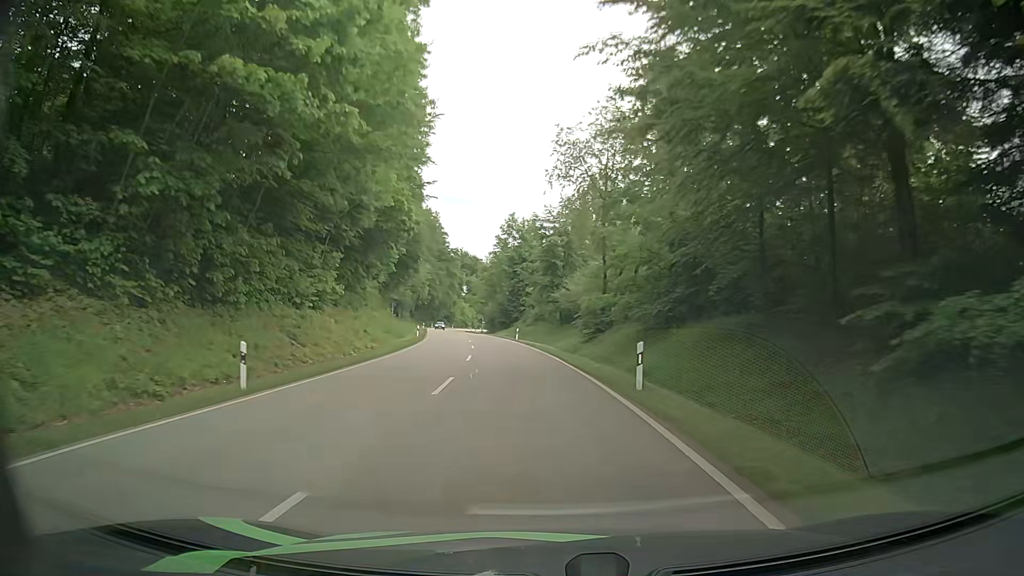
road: secondary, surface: asphalt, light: Day
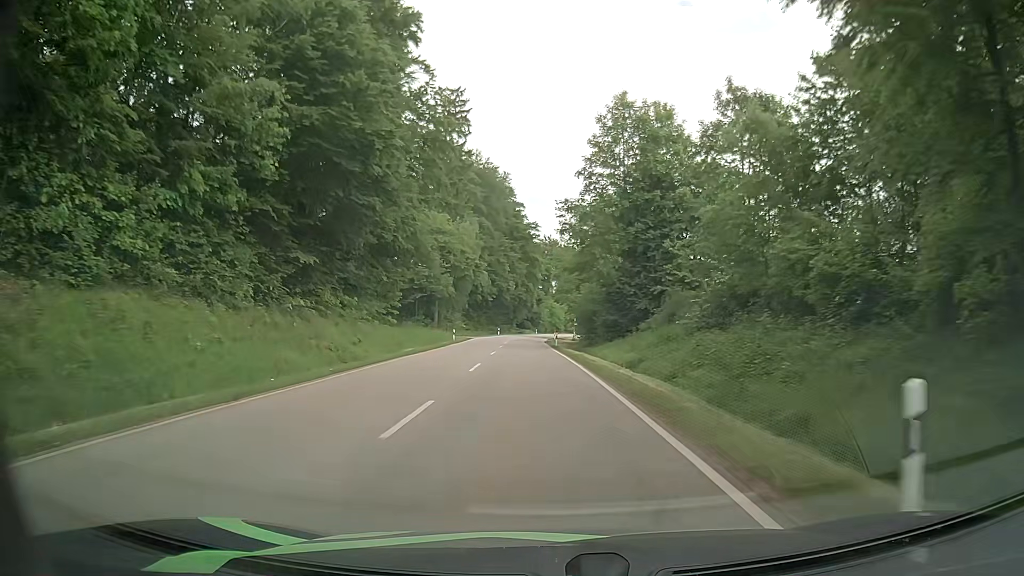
(-4.0, +52.7) m; -8°
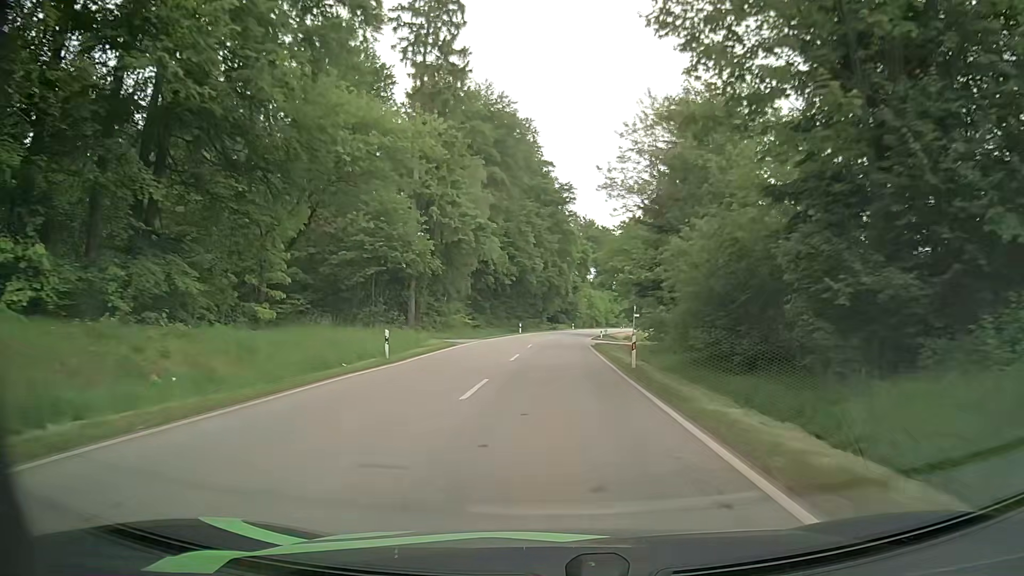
(-1.1, +31.8) m; -3°
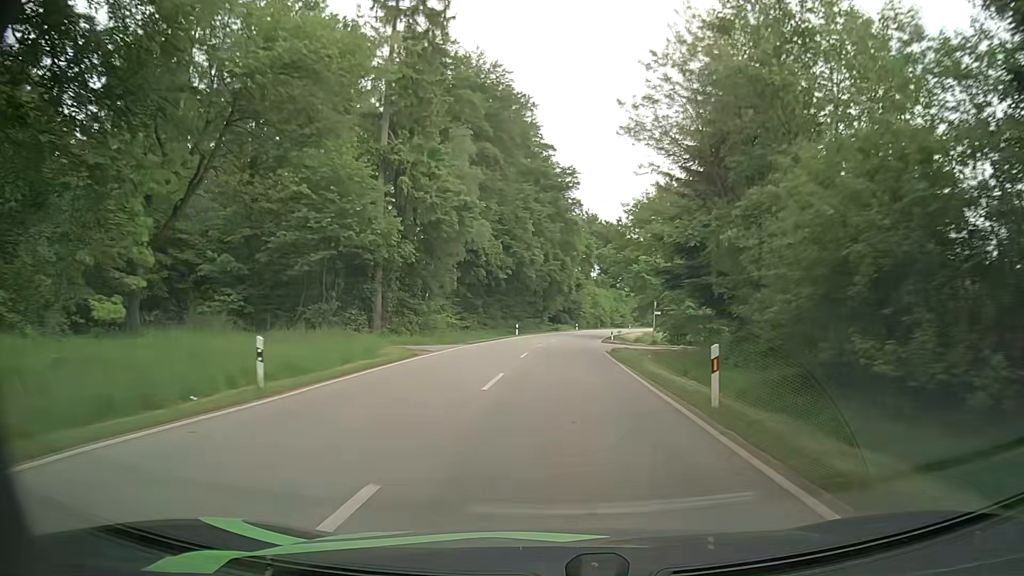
(0.0, +10.6) m; 0°
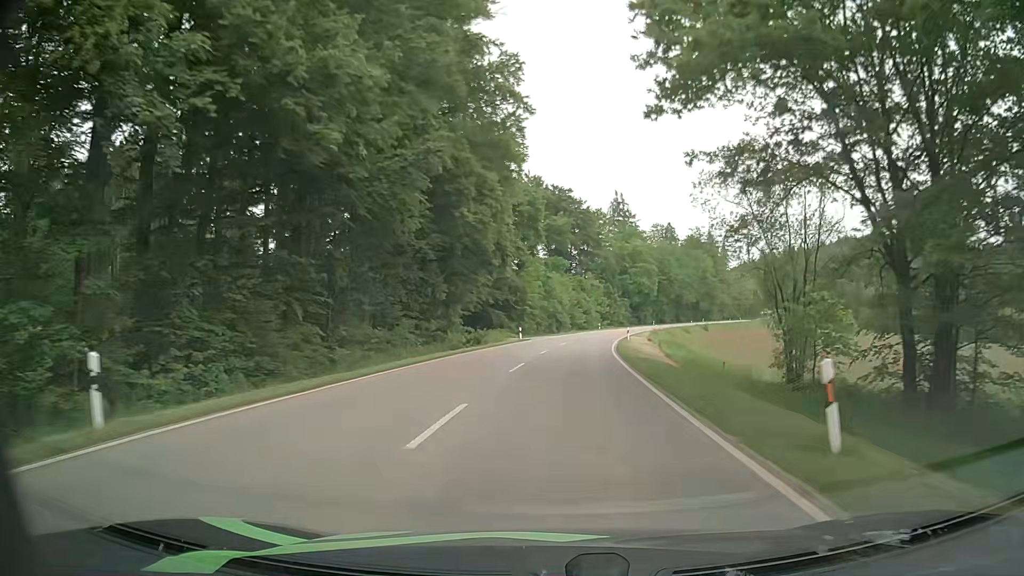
(+2.0, +53.6) m; +5°
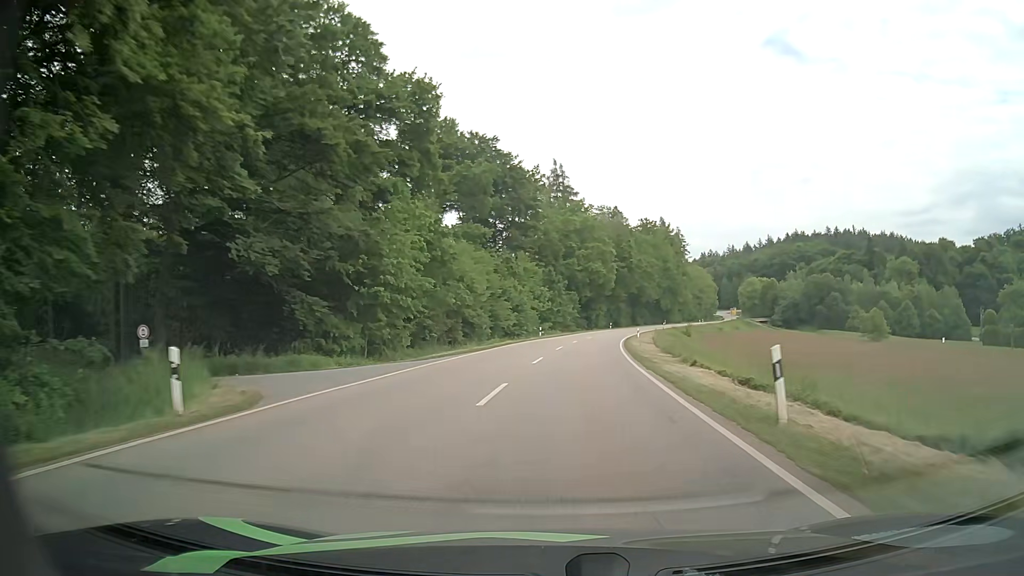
(+2.1, +43.7) m; +6°
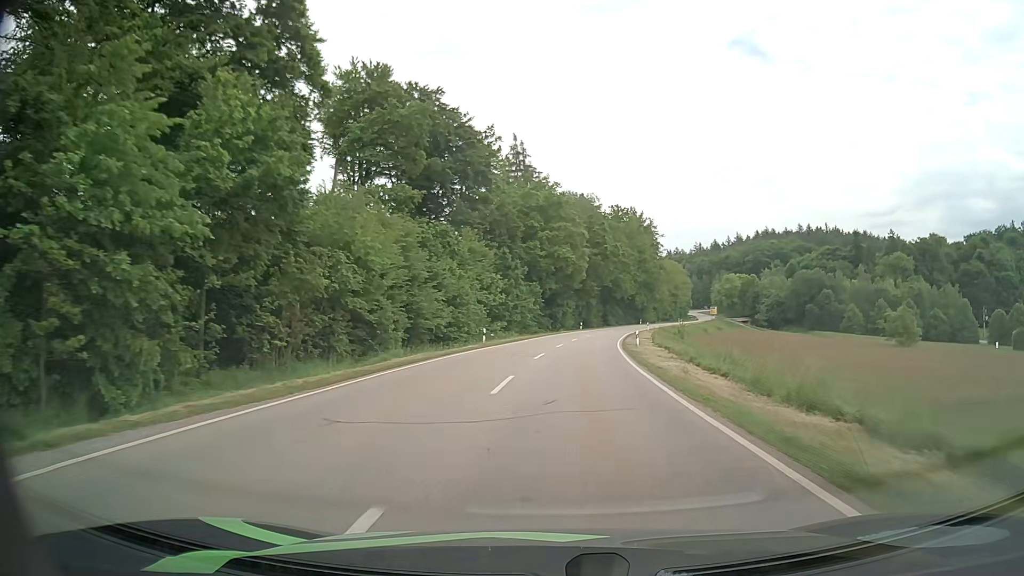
(+0.6, +22.2) m; +3°
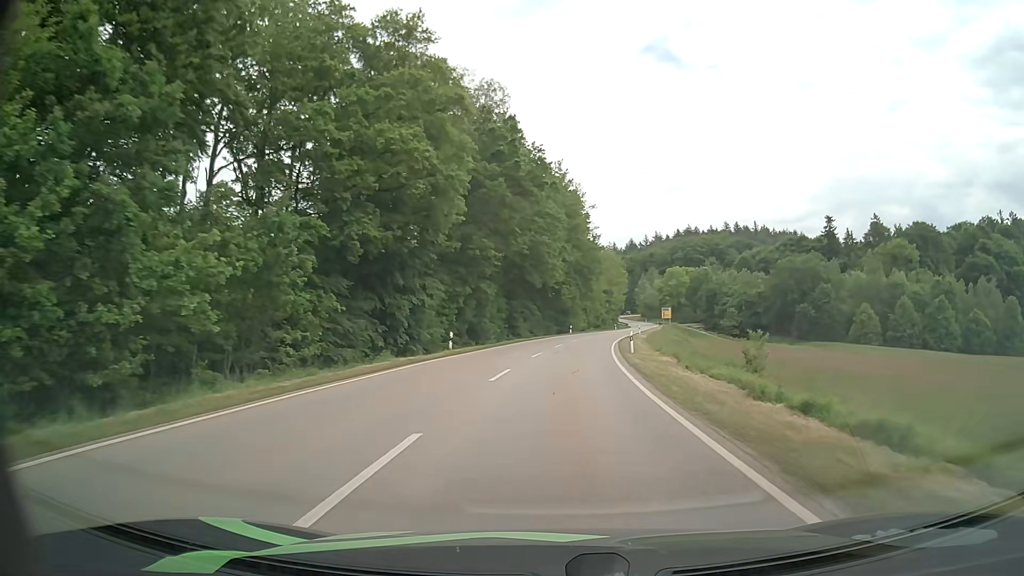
(+4.2, +56.0) m; +8°
(0, +10) (0, +20) (+1, +30) (+2, +40) (+3, +50) (+4, +60) (+6, +70) (+8, +79) (+10, +89) (+12, +99) m
